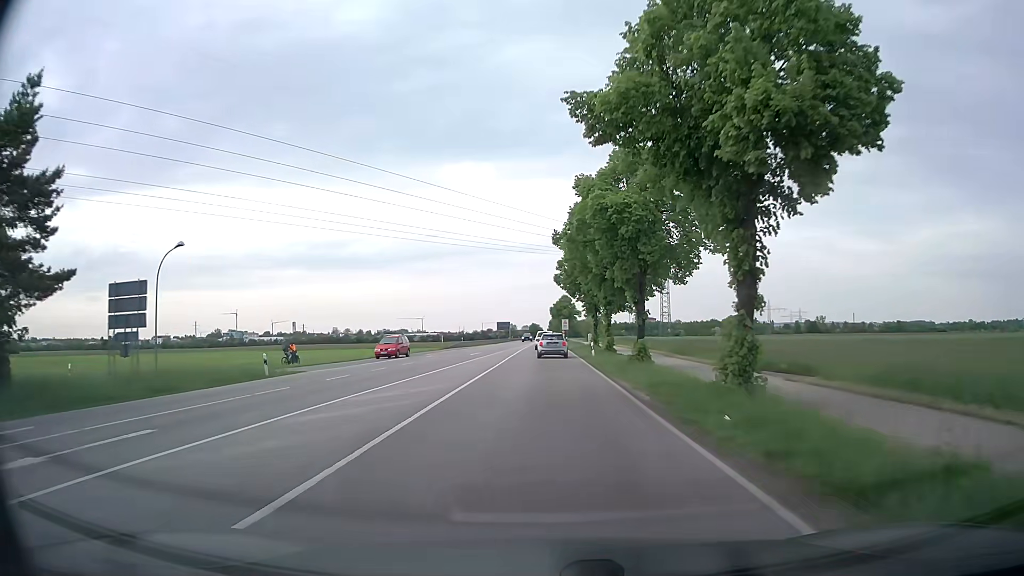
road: secondary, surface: asphalt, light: Day
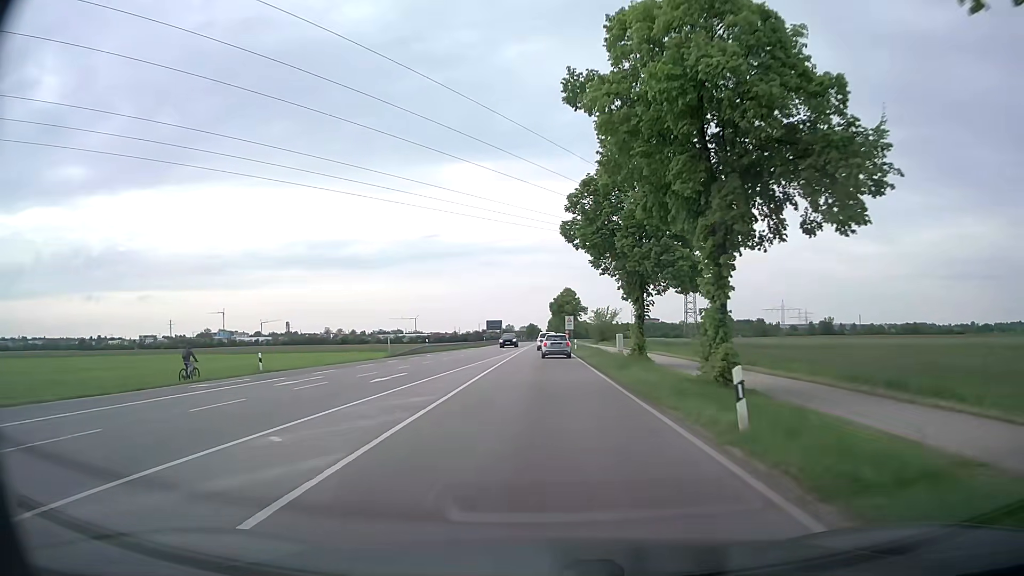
(0.0, +28.7) m; 0°
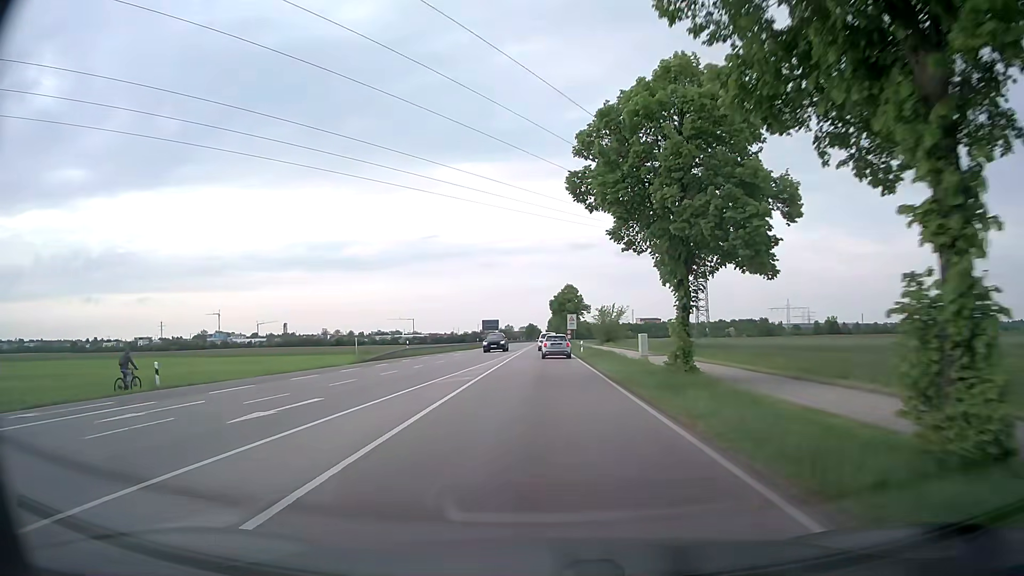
(0.0, +10.0) m; 0°
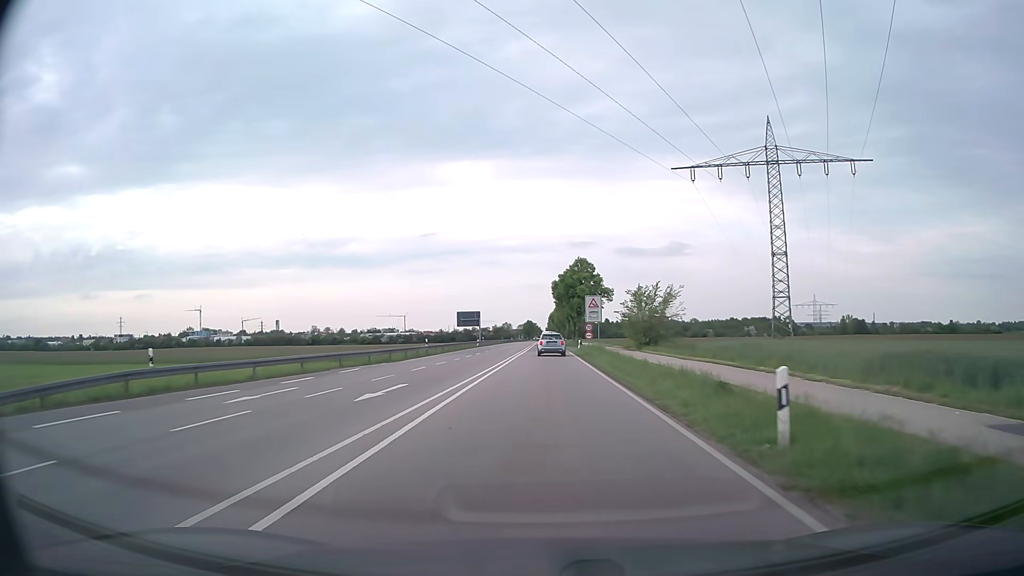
(+0.1, +41.1) m; 0°
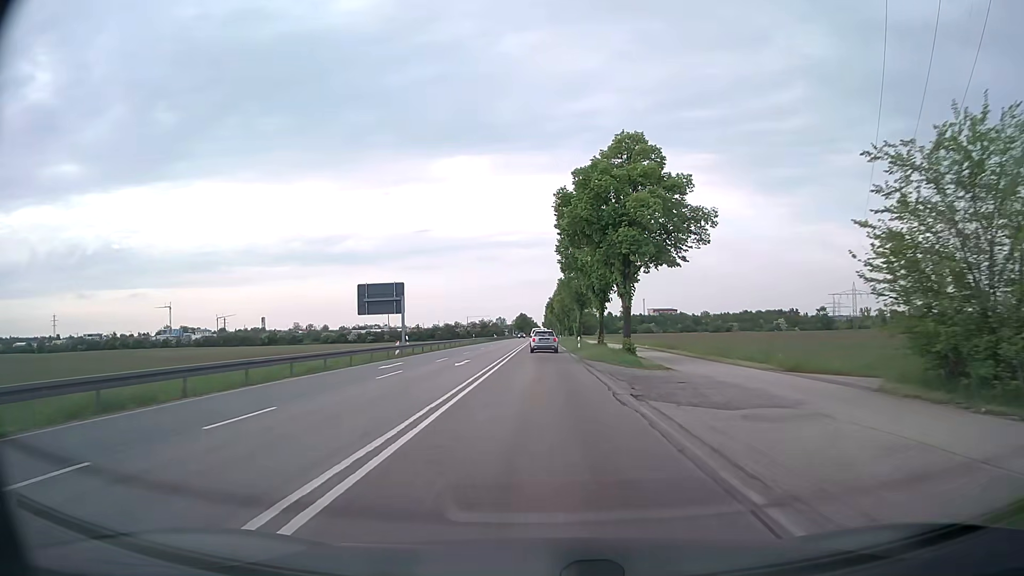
(+0.3, +53.0) m; +1°
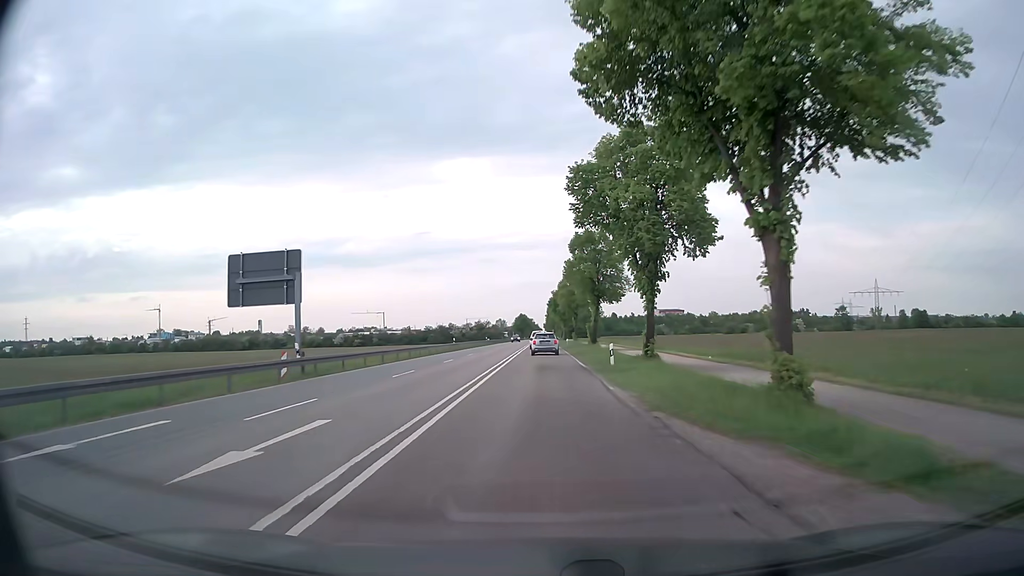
(-0.1, +21.5) m; 0°
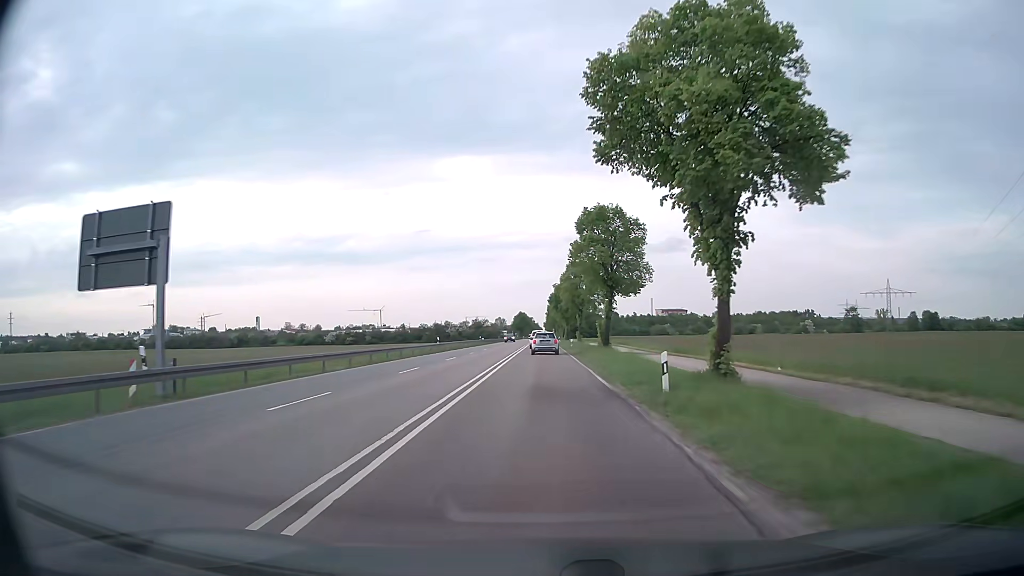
(0.0, +10.8) m; 0°
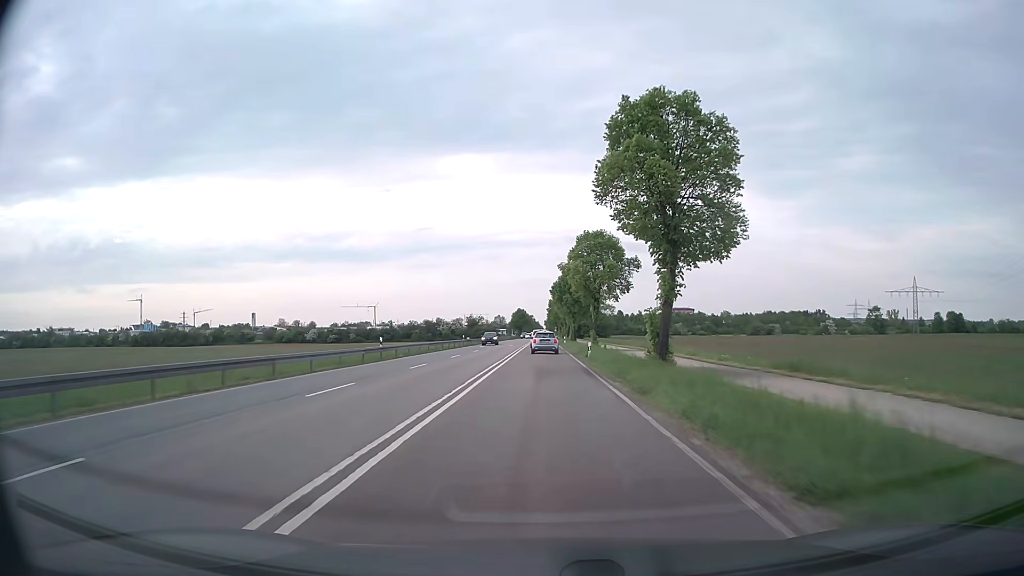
(-0.1, +21.7) m; 0°
(0, +10) (0, +20) (0, +30) (0, +40) (0, +50) (0, +60) (0, +70) (0, +80) (0, +90) (0, +100) m
